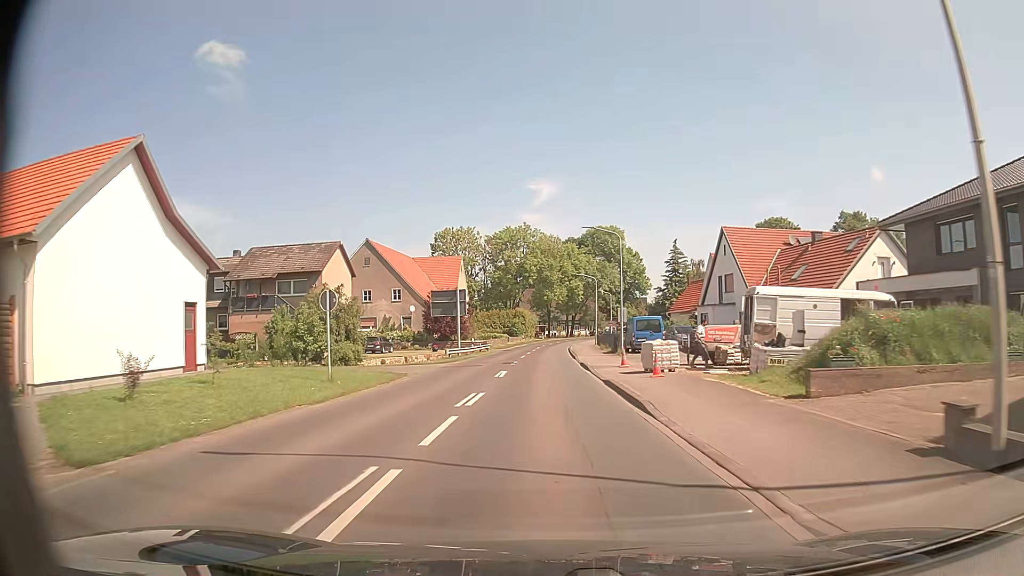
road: secondary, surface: asphalt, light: Day
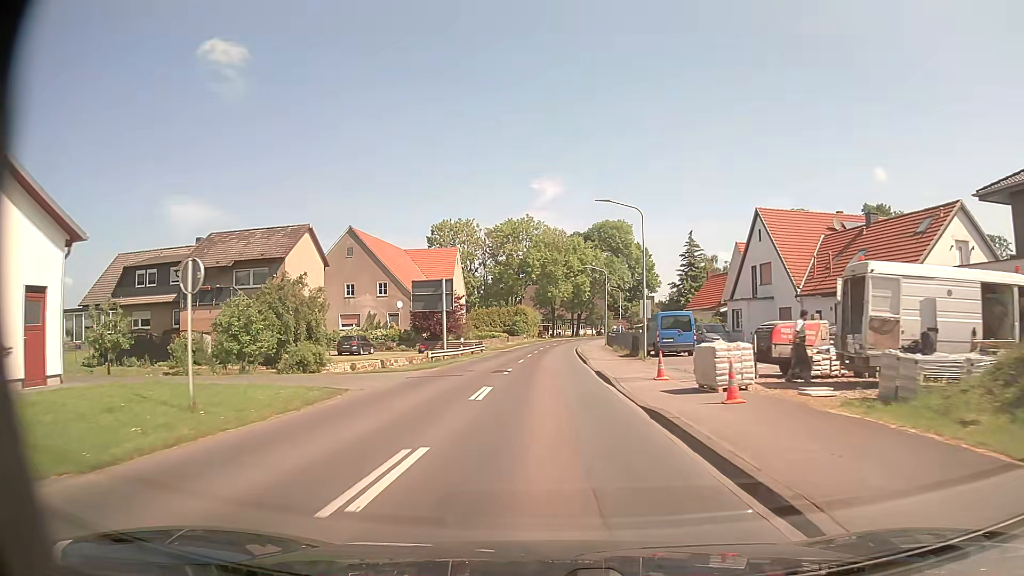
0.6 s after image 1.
(0.0, +8.0) m; 0°
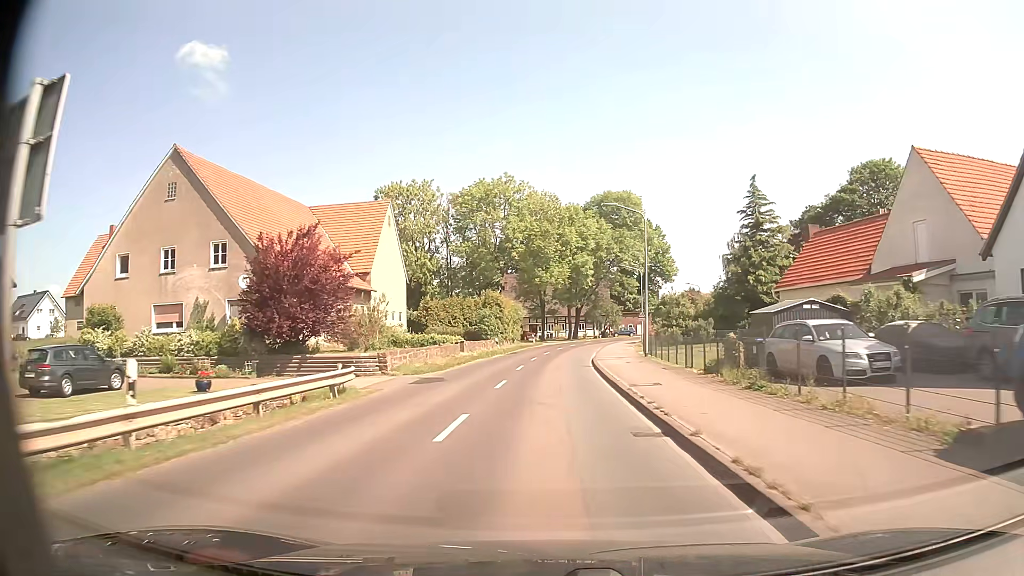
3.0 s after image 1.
(+0.1, +32.1) m; +1°
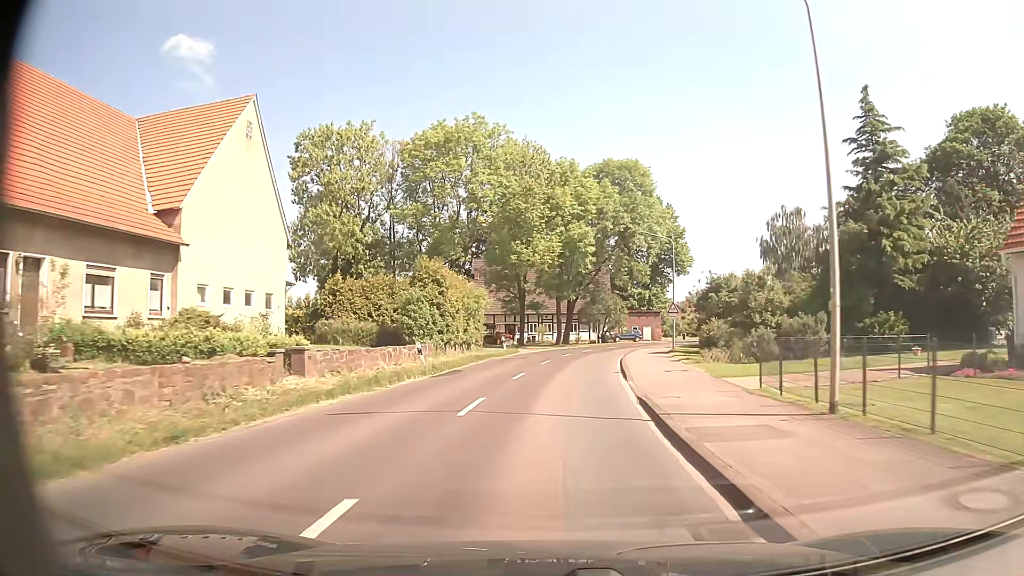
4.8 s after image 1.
(+0.2, +24.3) m; +1°
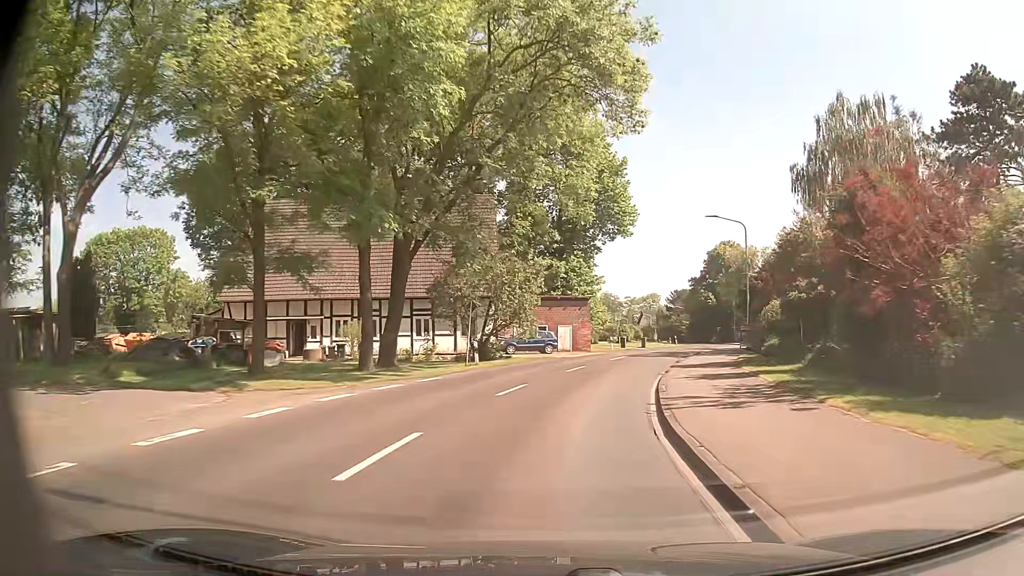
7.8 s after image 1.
(+2.6, +40.3) m; +10°
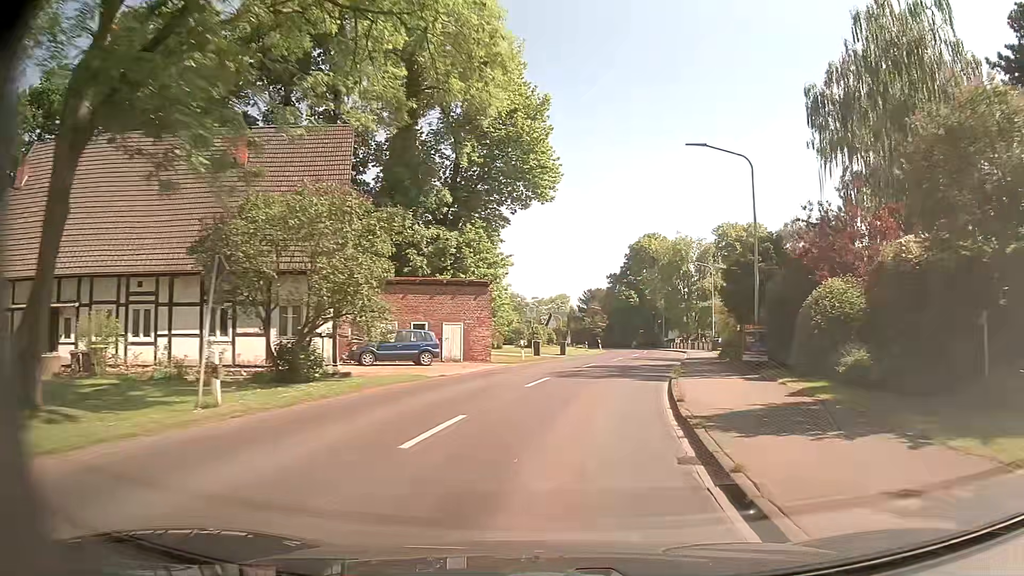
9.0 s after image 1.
(+1.0, +15.6) m; +8°
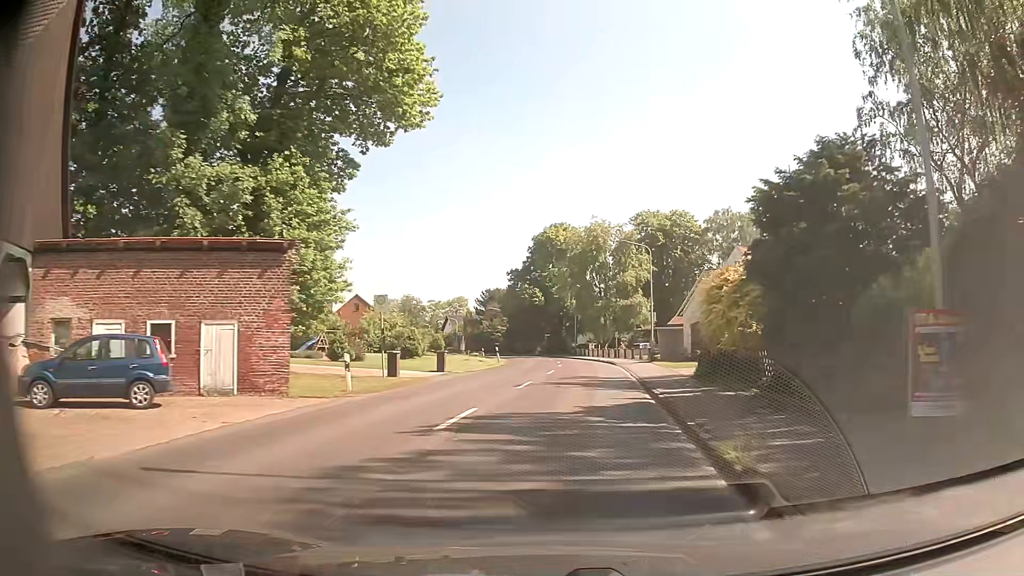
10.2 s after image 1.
(+1.2, +15.5) m; +9°
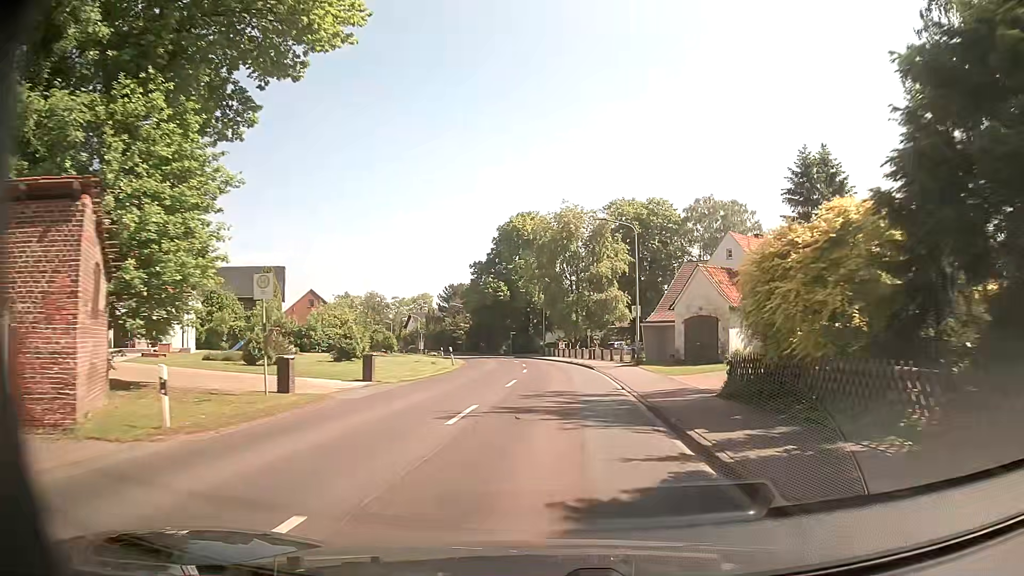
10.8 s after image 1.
(+0.1, +7.7) m; +3°
(0, +10) (0, +20) (+1, +30) (0, +40) (-1, +50) (-2, +60) (-5, +70) (-7, +79) (-11, +89) (-14, +98) m
